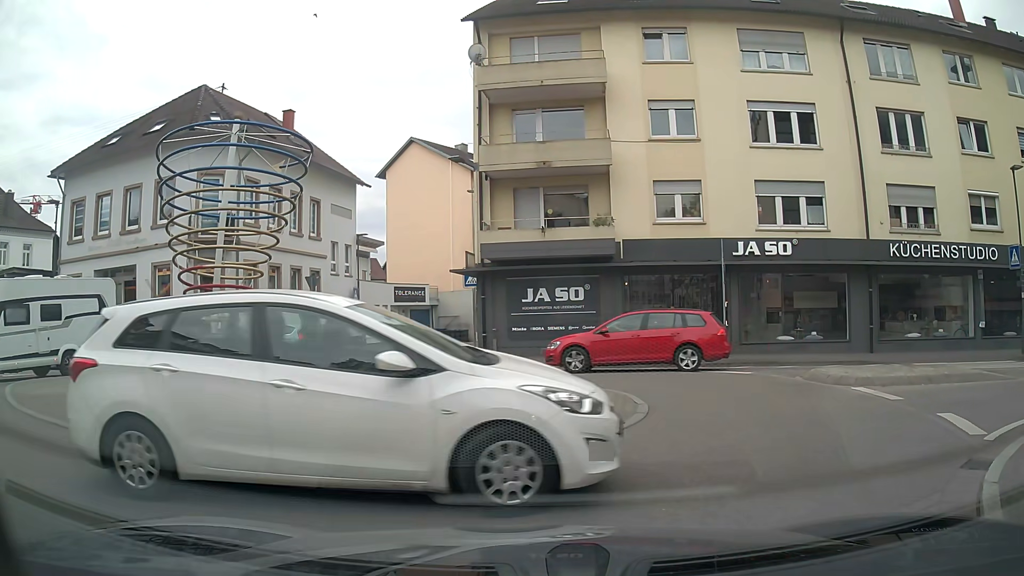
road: residential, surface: asphalt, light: Day
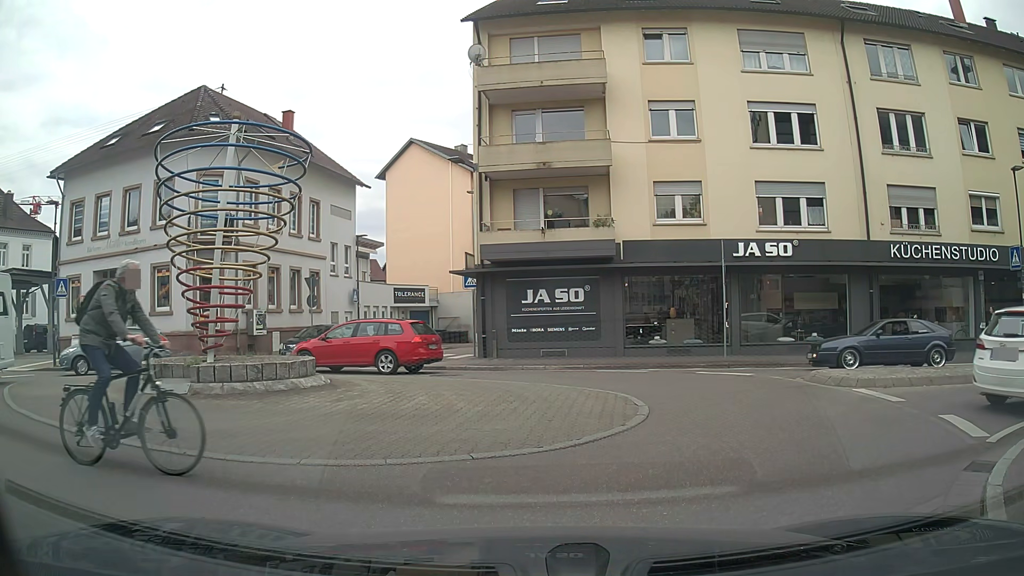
(0.0, +0.1) m; 0°
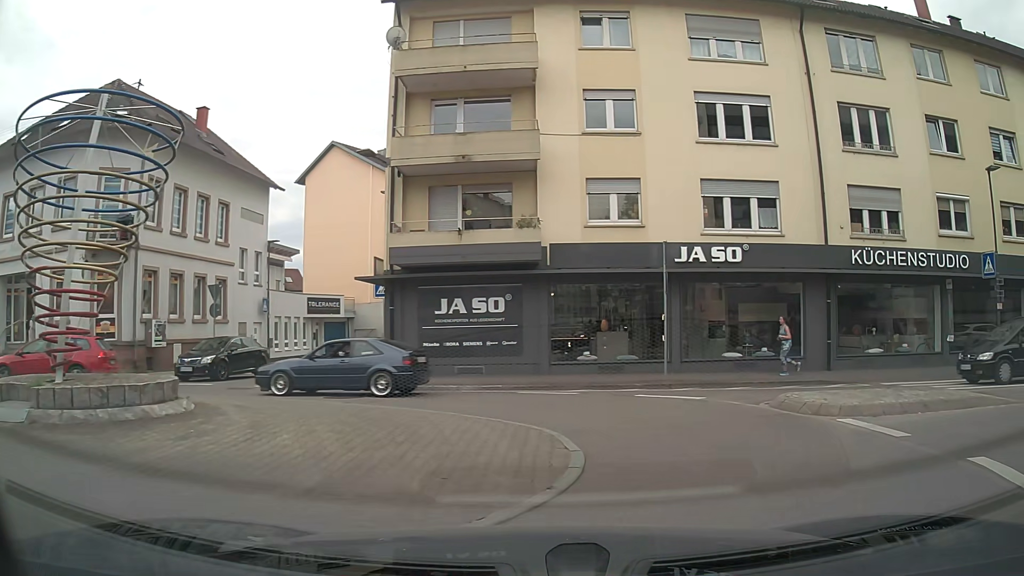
(+0.1, +2.7) m; +5°
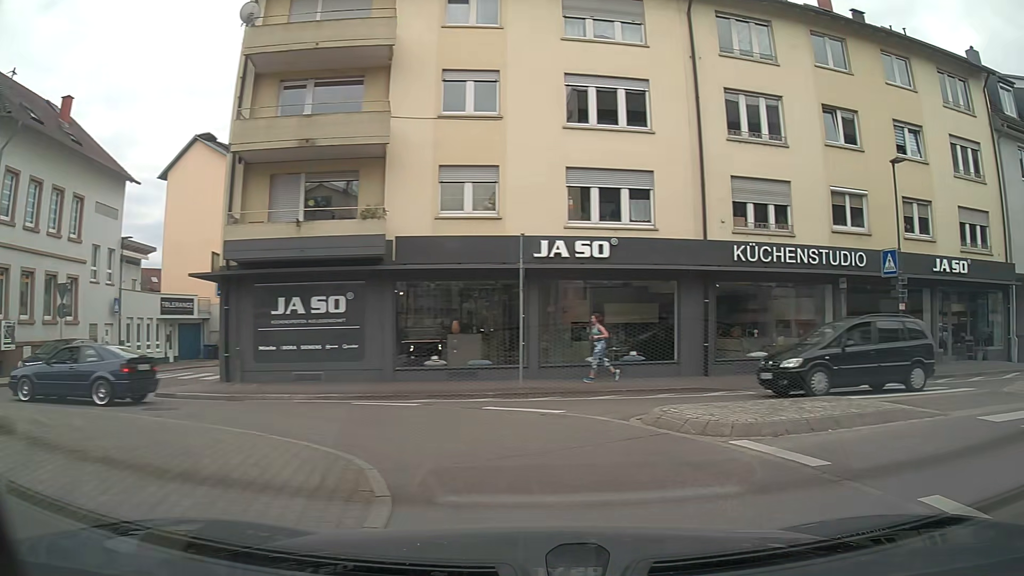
(+0.2, +1.9) m; +10°
